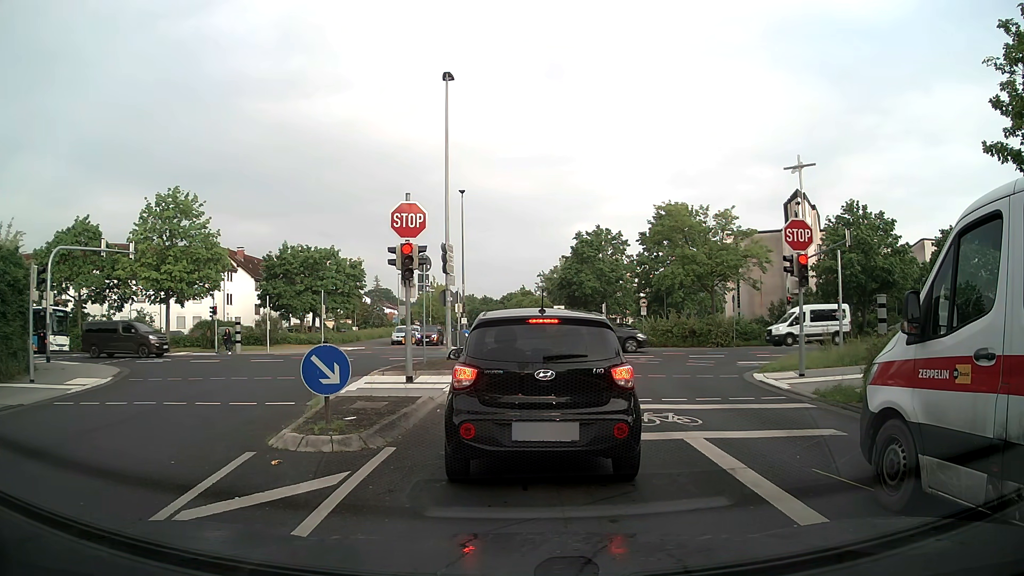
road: residential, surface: asphalt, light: Day
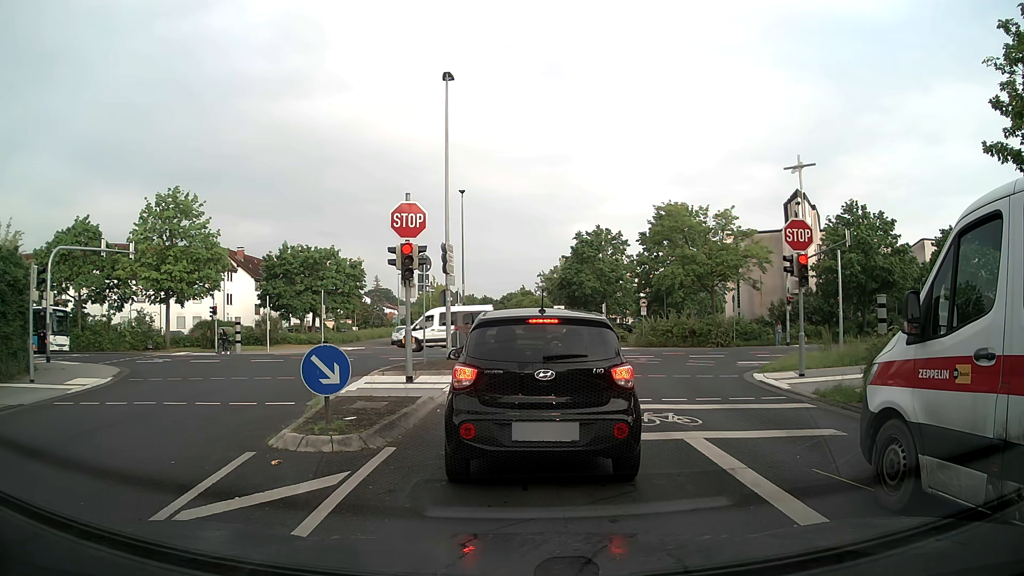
(0.0, 0.0) m; 0°
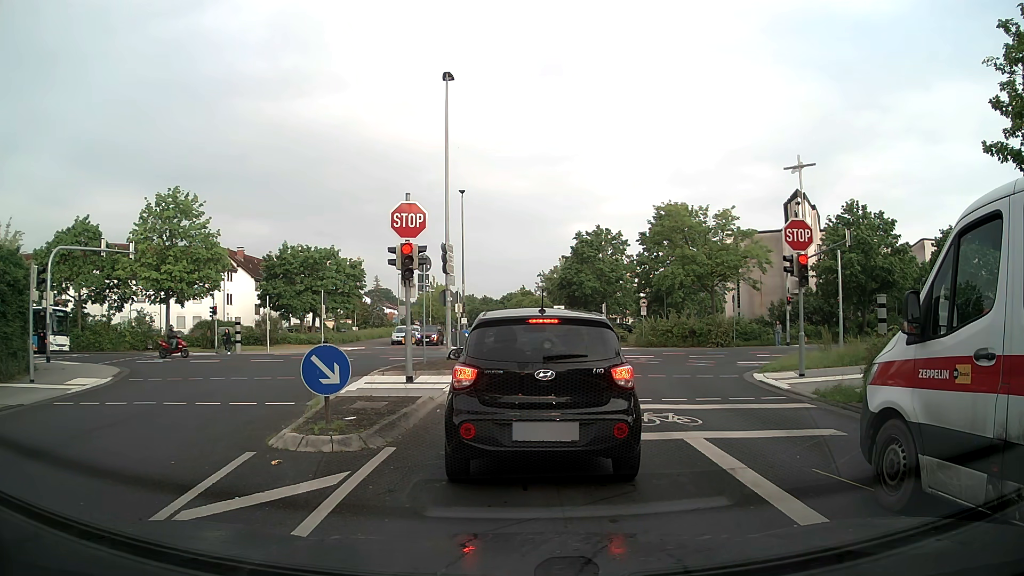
(0.0, 0.0) m; 0°
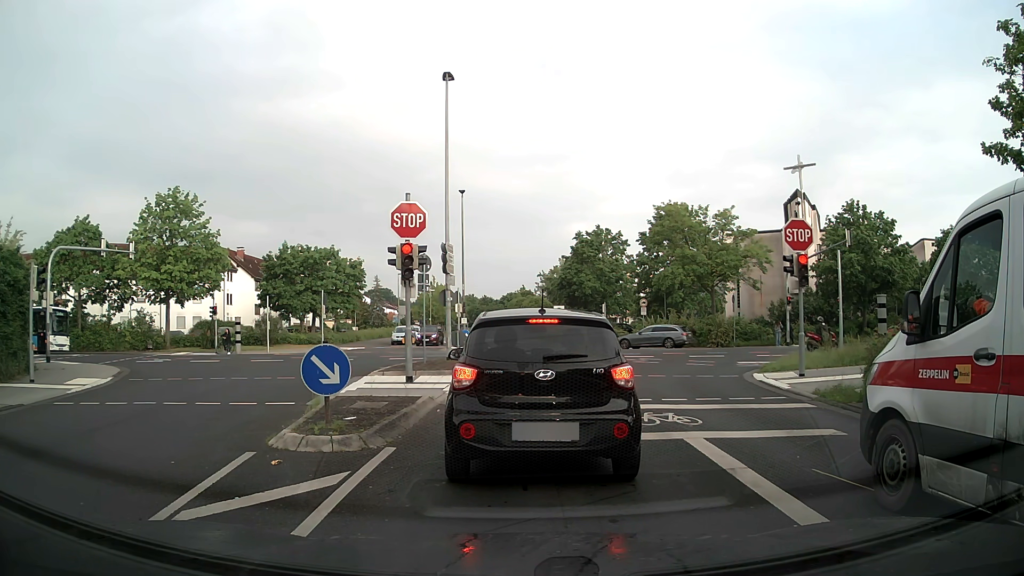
(0.0, 0.0) m; 0°
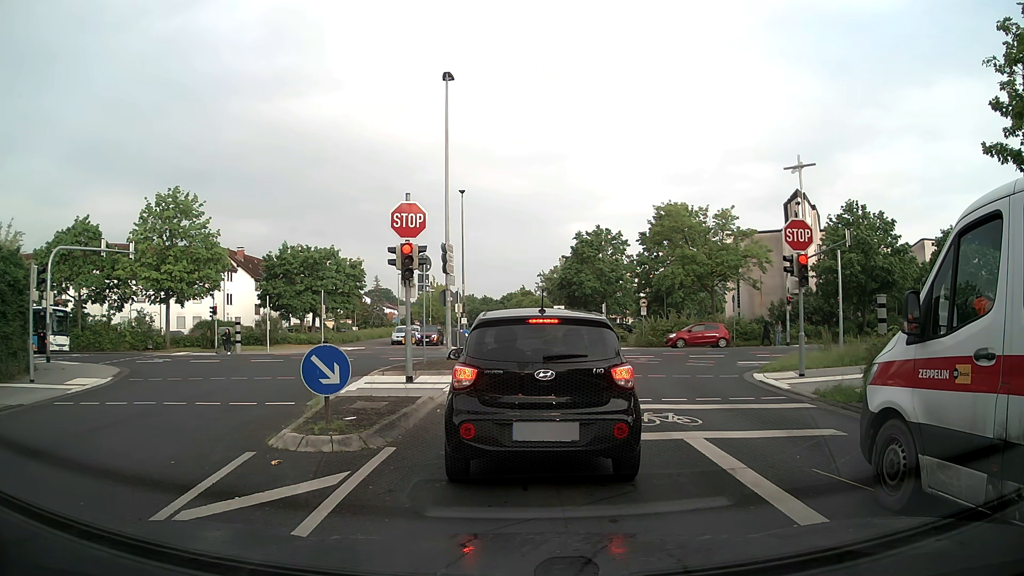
(0.0, 0.0) m; 0°
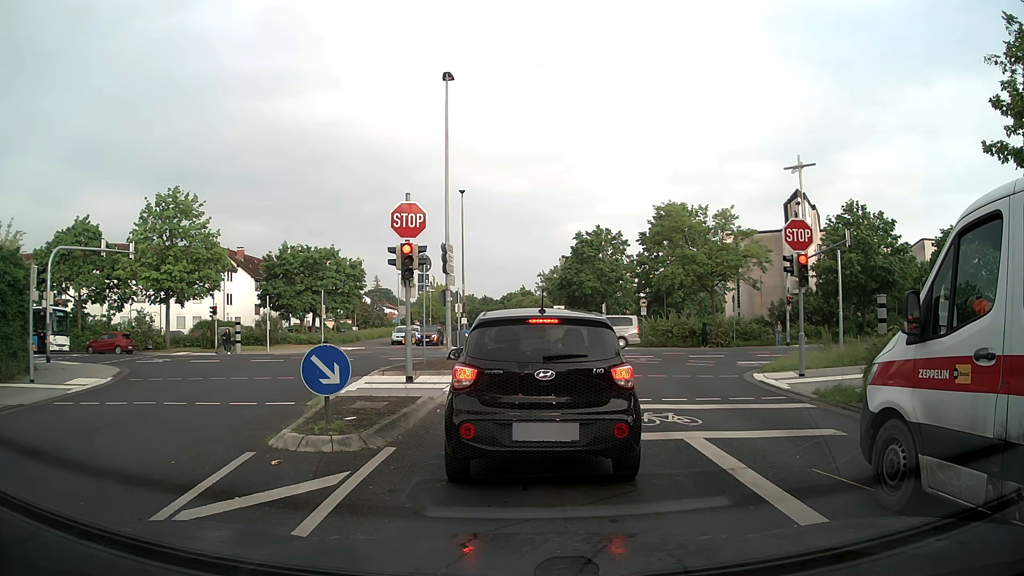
(0.0, 0.0) m; 0°
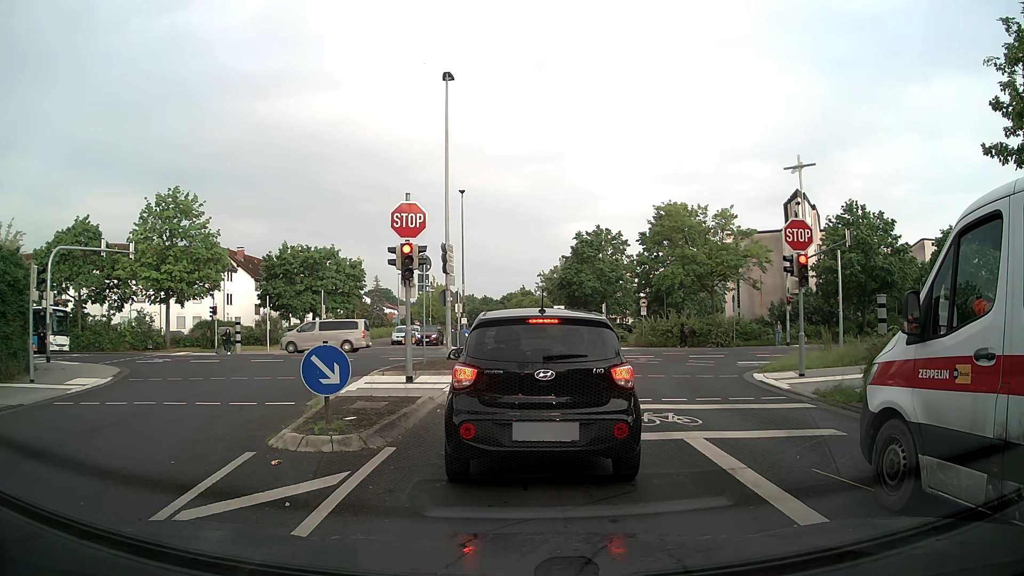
(0.0, 0.0) m; 0°
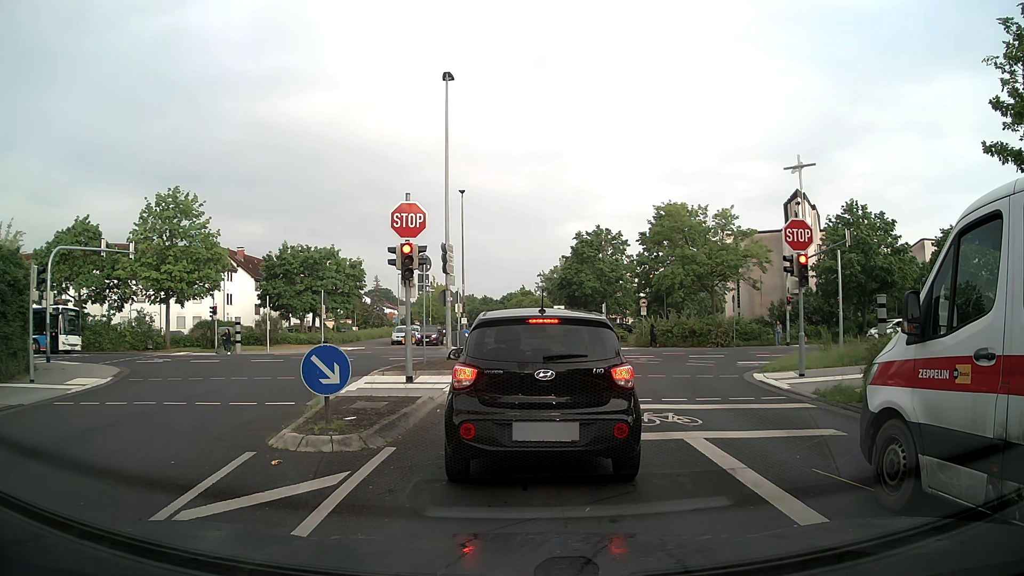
(0.0, 0.0) m; 0°
